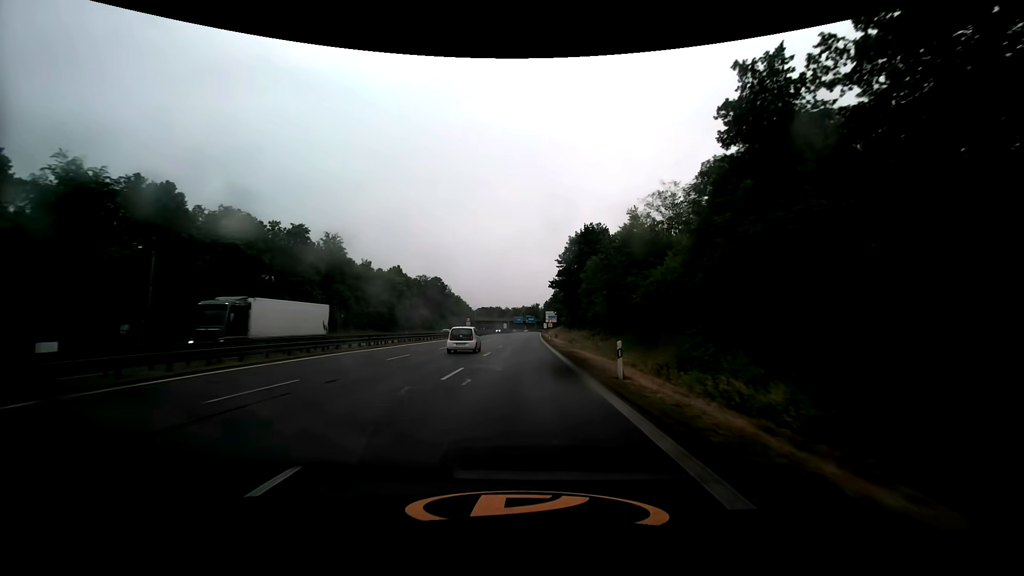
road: trunk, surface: asphalt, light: Day
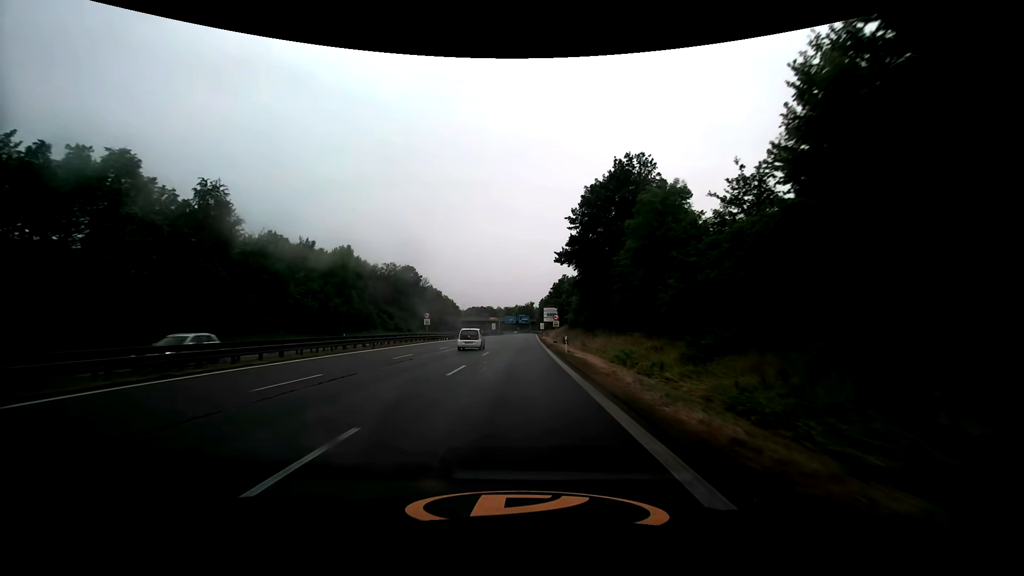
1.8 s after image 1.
(+0.1, +34.3) m; +1°
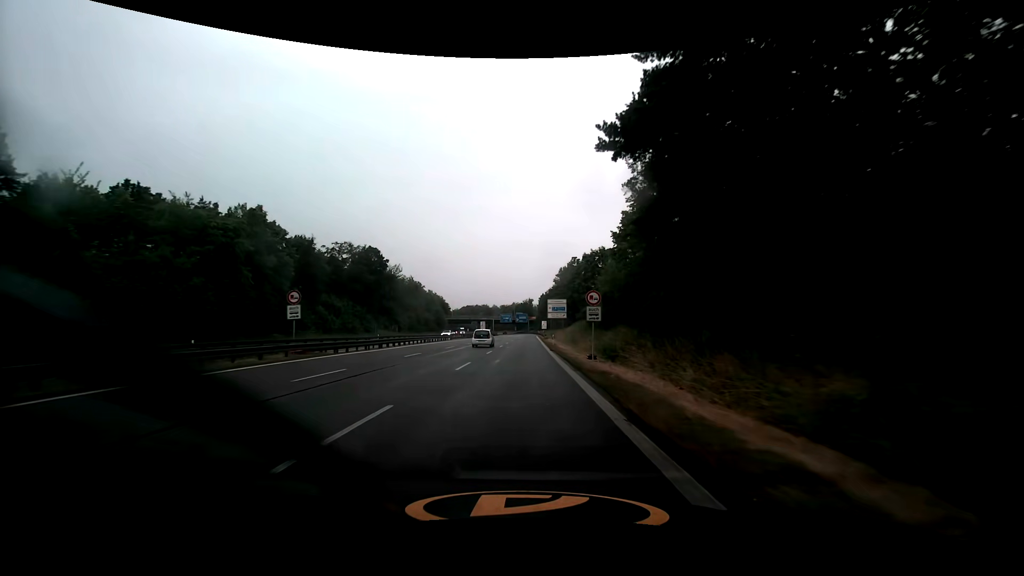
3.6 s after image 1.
(+0.1, +34.2) m; 0°
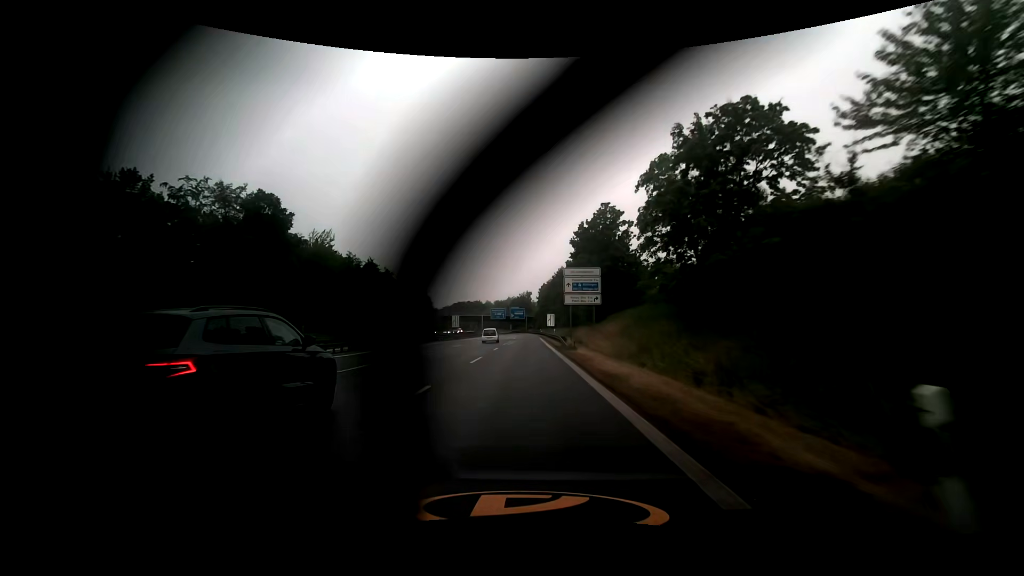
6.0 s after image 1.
(+0.2, +45.7) m; 0°
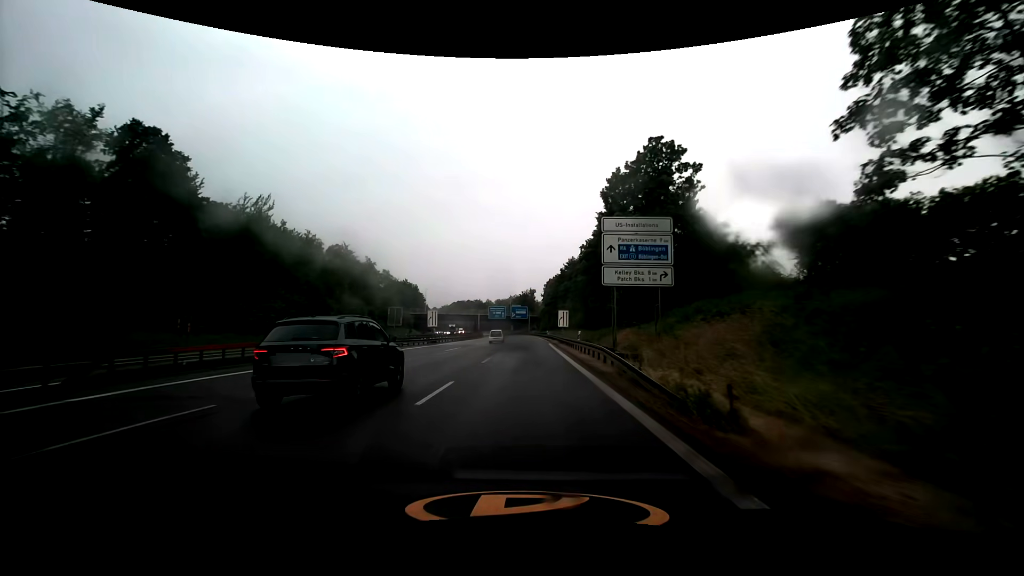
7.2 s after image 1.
(0.0, +22.7) m; 0°
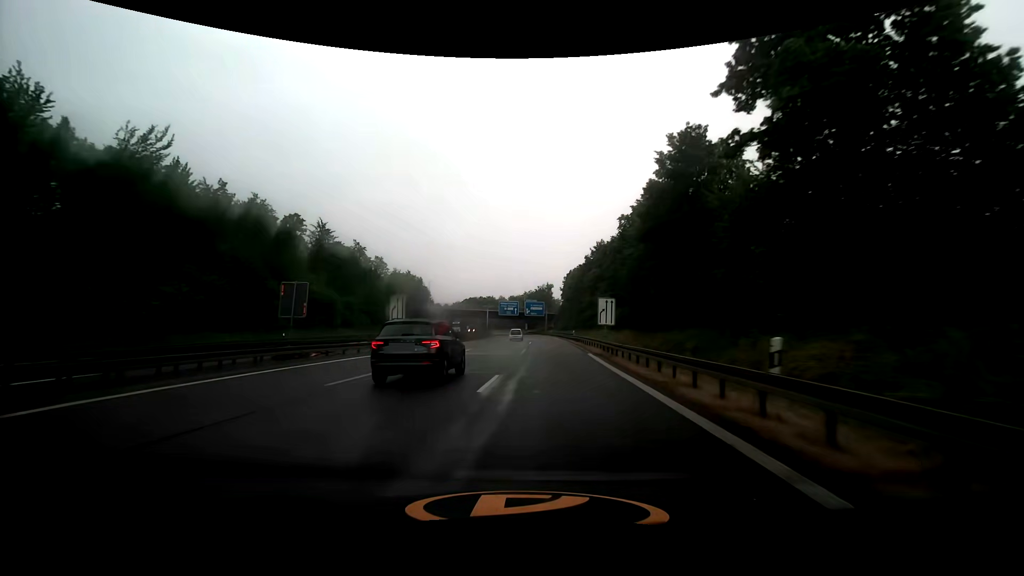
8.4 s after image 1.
(-0.3, +22.6) m; -2°
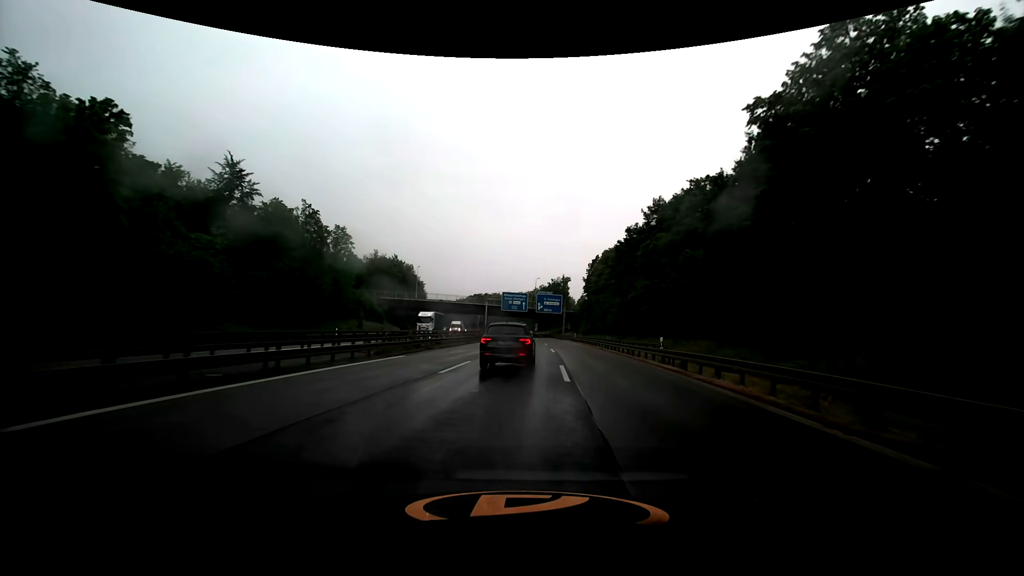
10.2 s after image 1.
(-0.7, +33.8) m; -1°
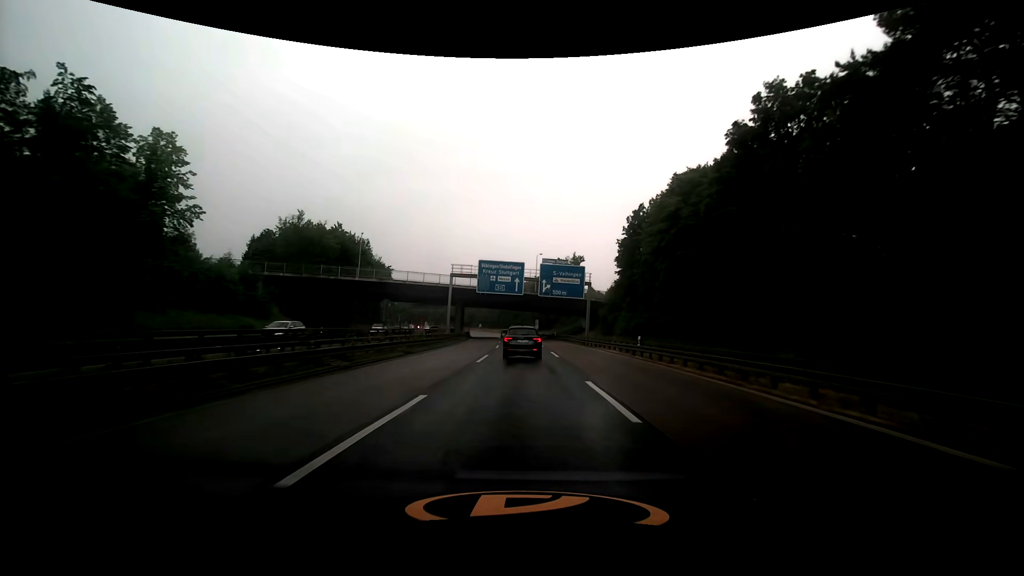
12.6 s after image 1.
(+0.4, +44.9) m; 0°
(0, +10) (0, +20) (0, +30) (-1, +40) (-1, +50) (-1, +60) (-2, +70) (-2, +80) (-3, +90) (-4, +100) m
